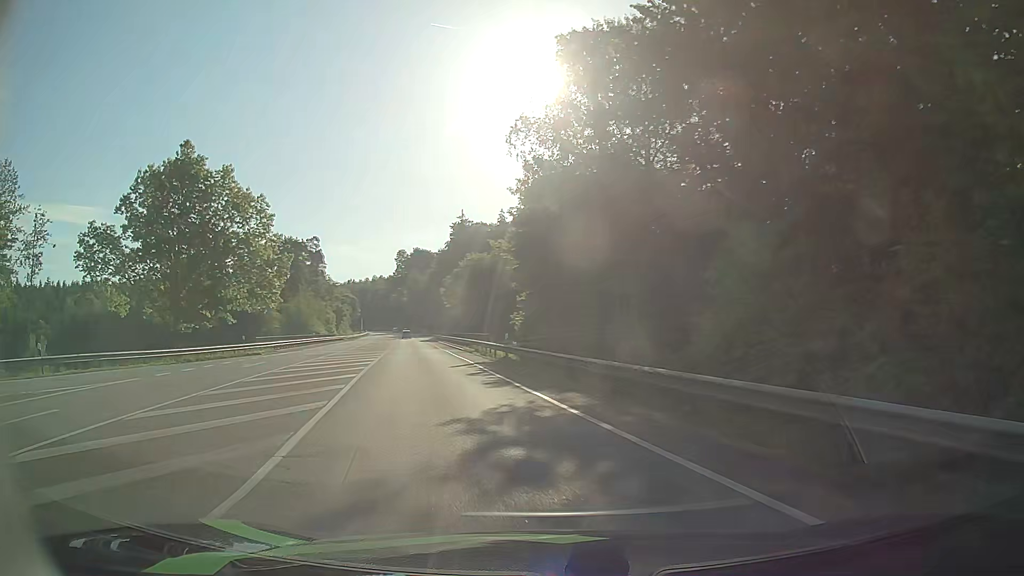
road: secondary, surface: asphalt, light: Day
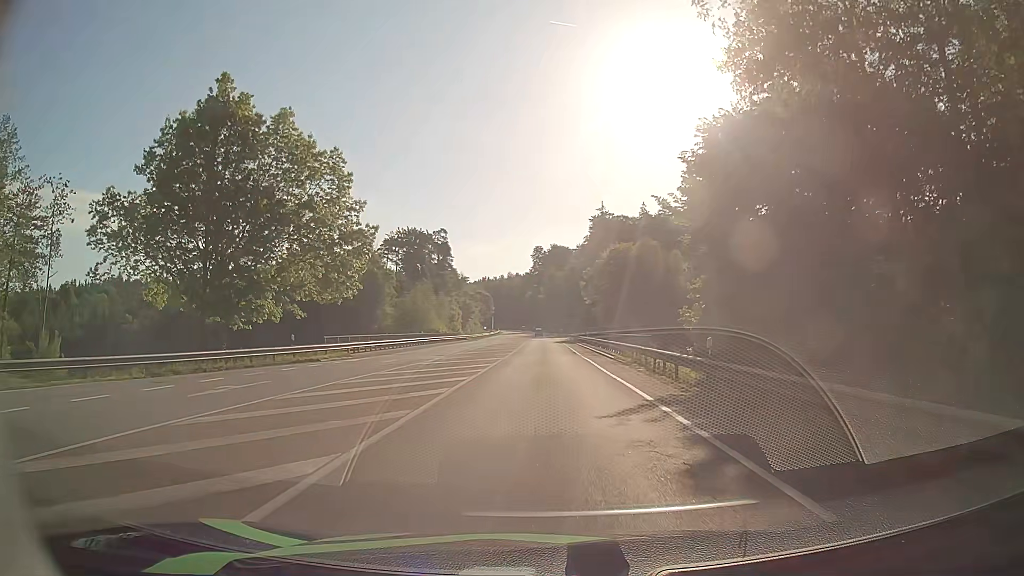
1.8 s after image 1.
(-2.5, +14.2) m; -14°
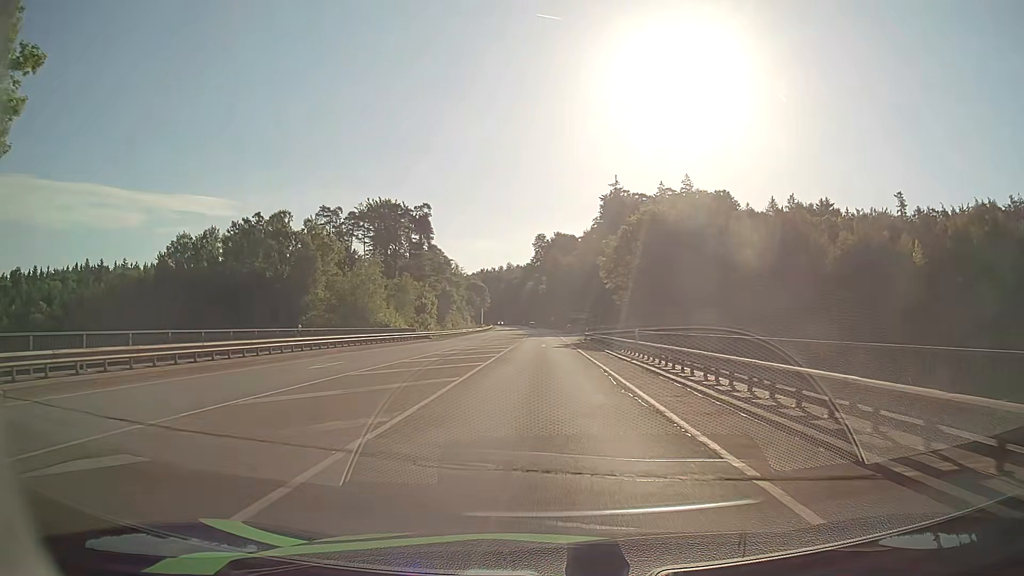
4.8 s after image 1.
(+0.1, +32.5) m; 0°
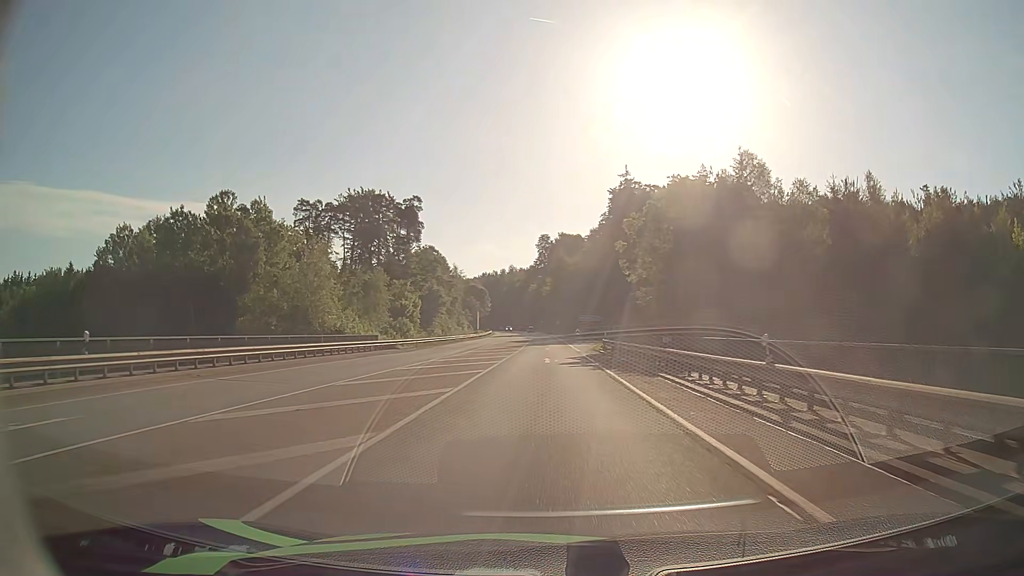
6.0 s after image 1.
(0.0, +16.6) m; 0°
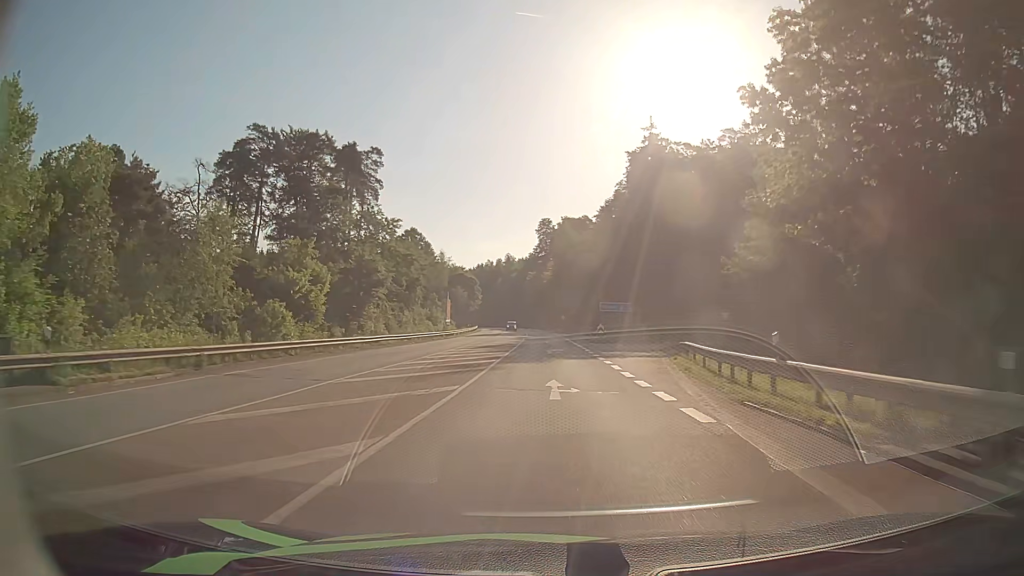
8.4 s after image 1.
(-0.4, +37.2) m; 0°
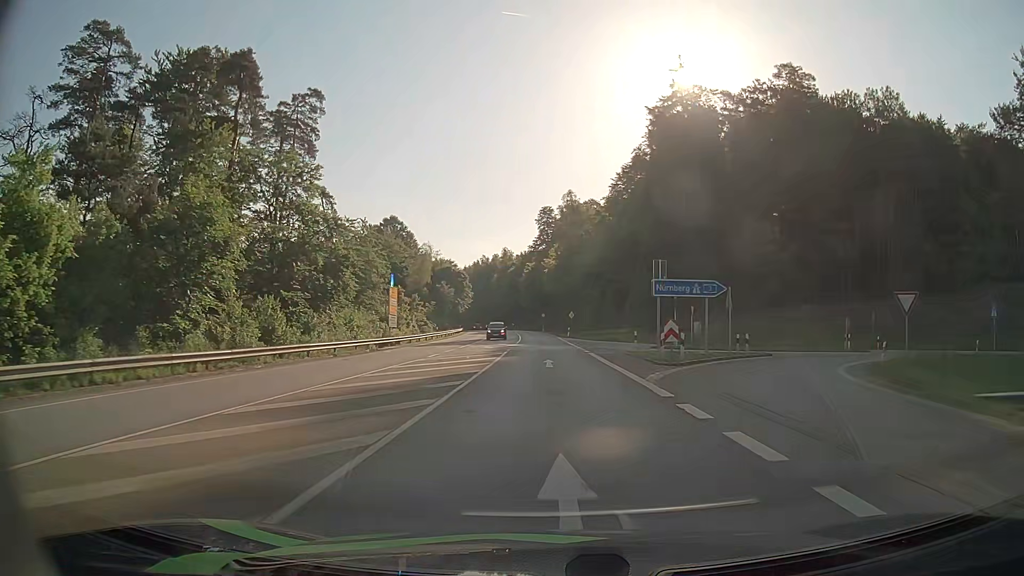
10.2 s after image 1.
(0.0, +30.3) m; 0°
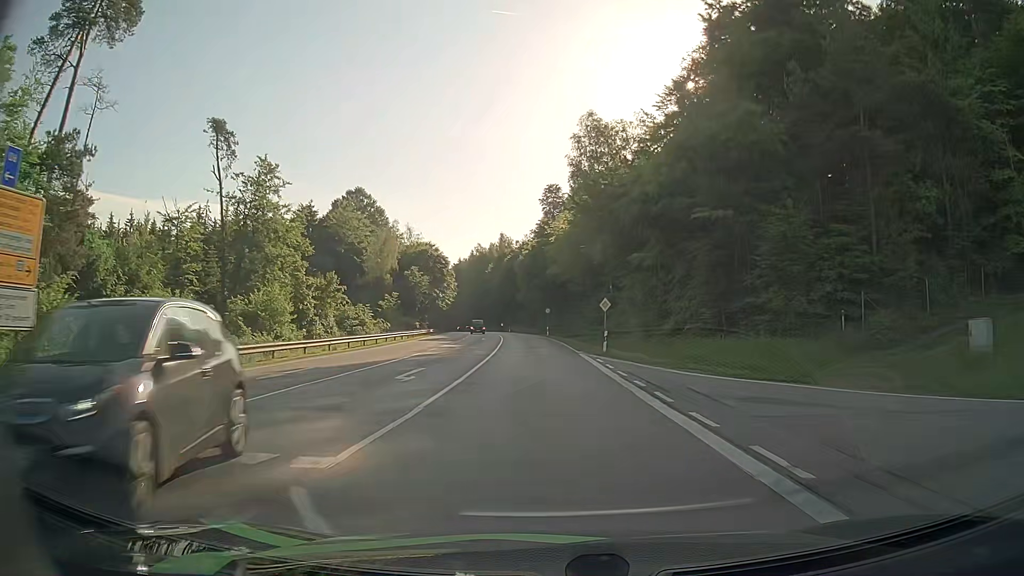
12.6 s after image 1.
(-0.2, +40.2) m; 0°
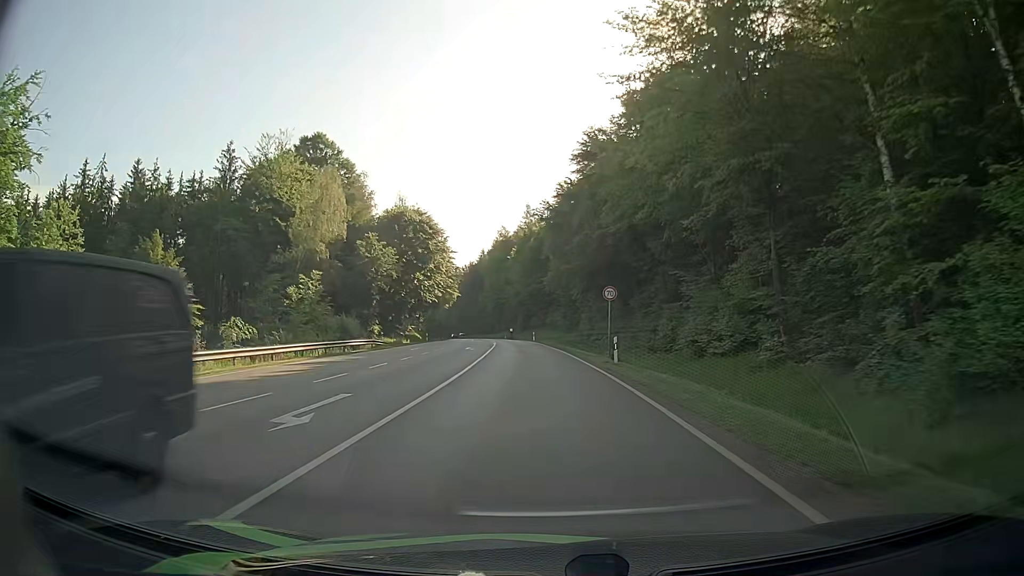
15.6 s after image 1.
(-1.1, +47.7) m; -4°
